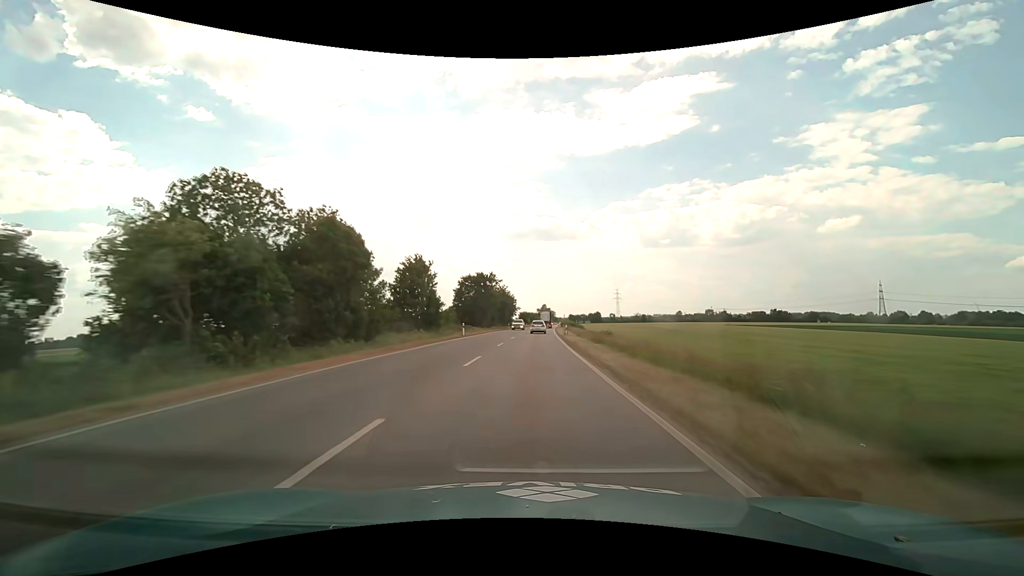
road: primary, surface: asphalt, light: Day
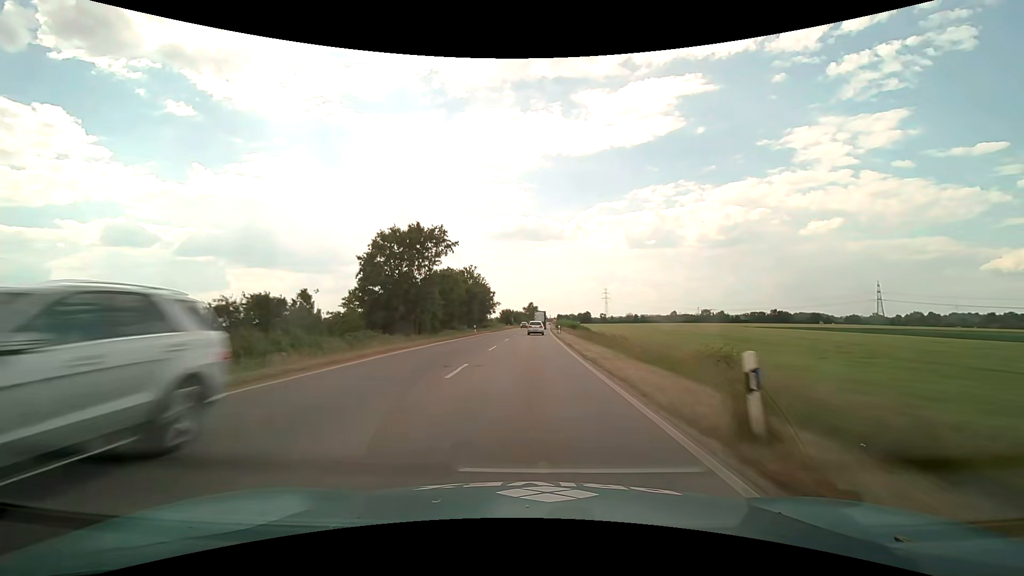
(+0.6, +39.5) m; +2°
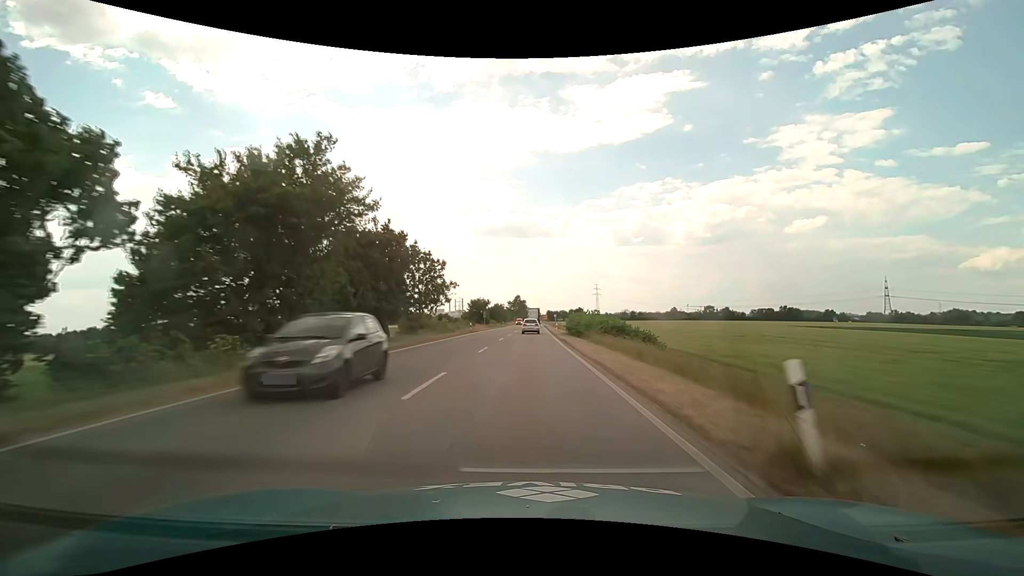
(+0.7, +51.6) m; +1°
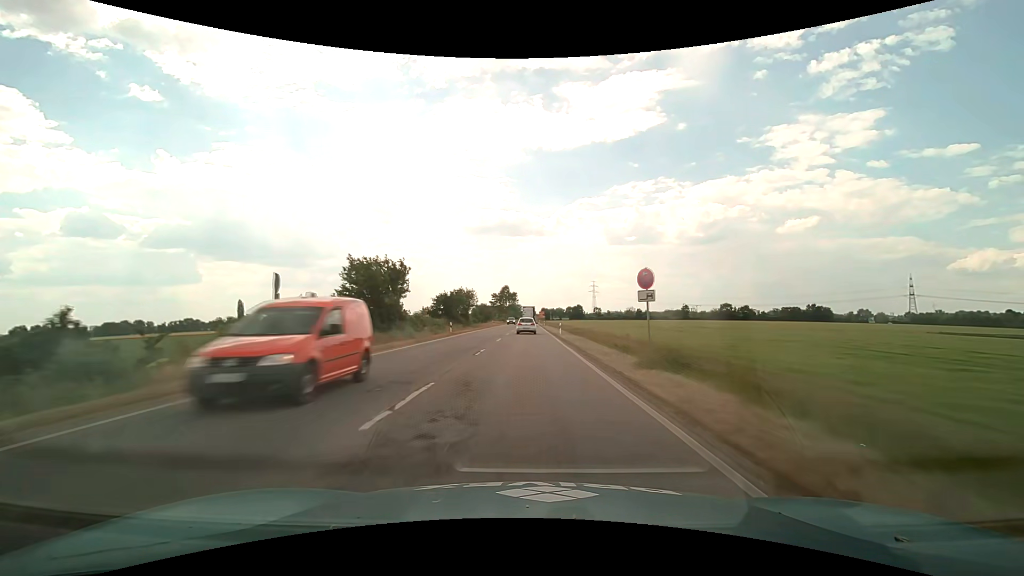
(+0.6, +62.7) m; +1°
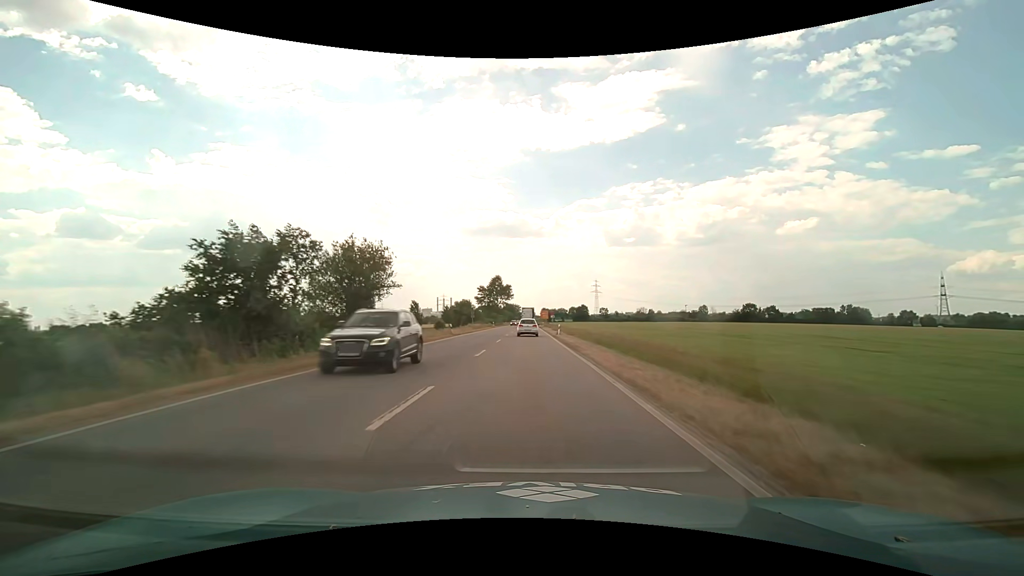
(+0.1, +48.4) m; 0°
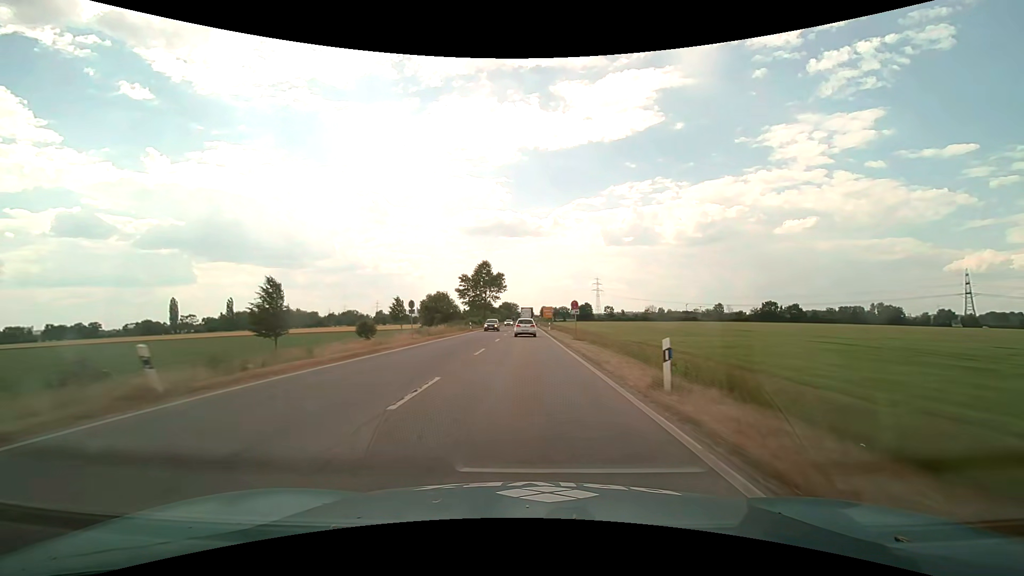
(+0.1, +35.0) m; 0°
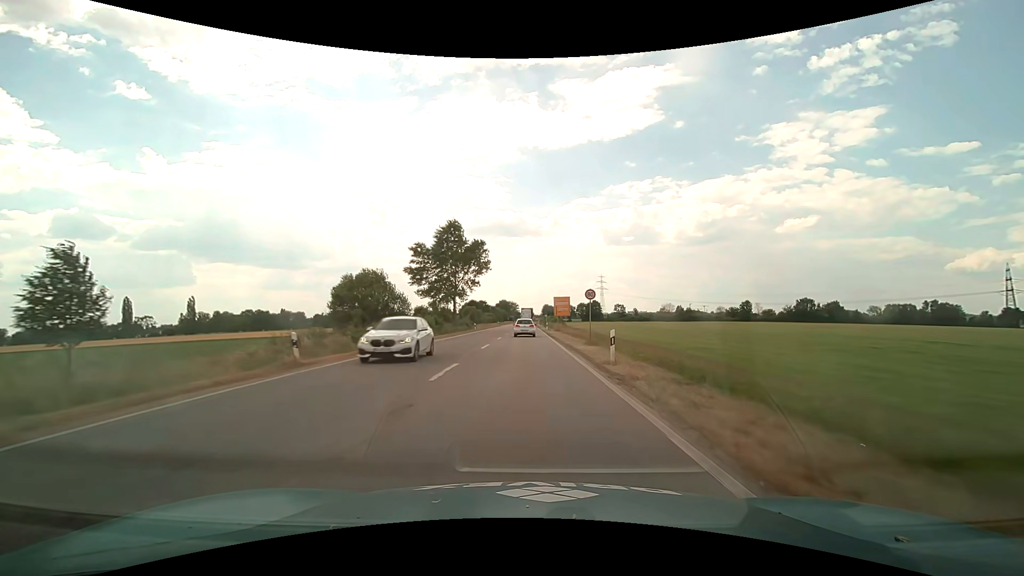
(0.0, +44.6) m; 0°
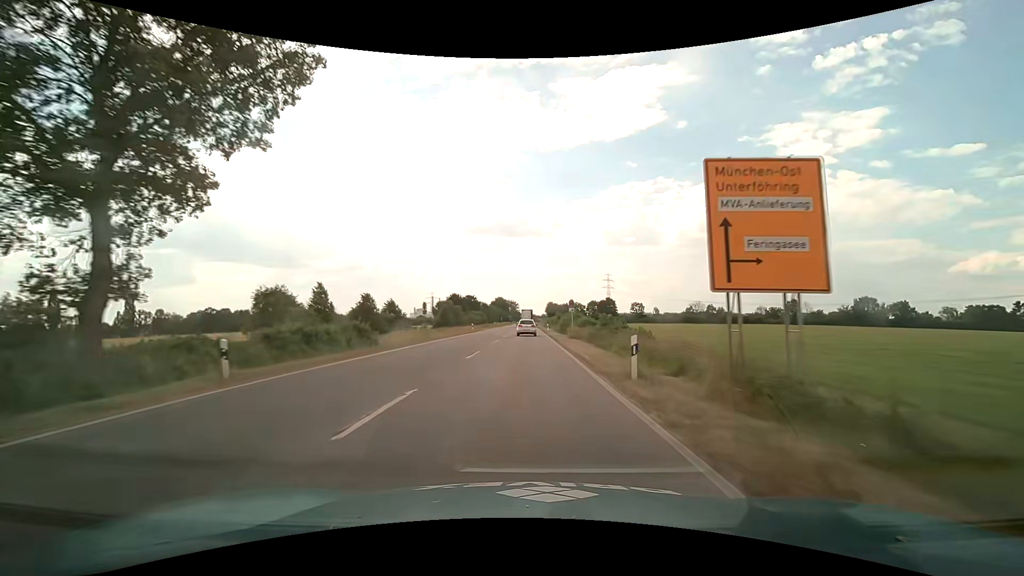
(-0.1, +53.7) m; 0°
(0, +10) (0, +20) (0, +30) (0, +40) (0, +50) (0, +60) (0, +70) (0, +80) (0, +90) (0, +100) m
